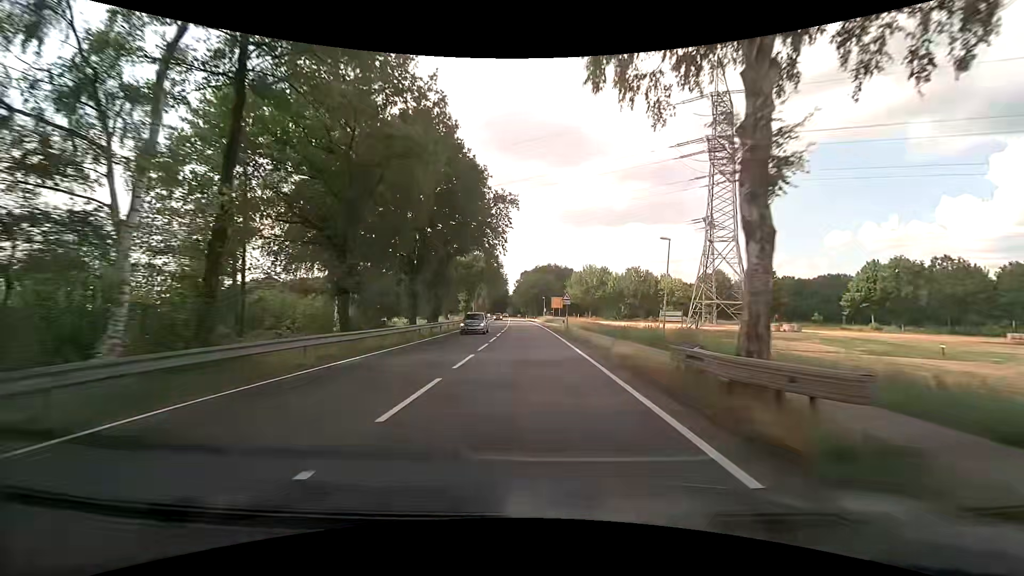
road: primary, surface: asphalt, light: Day
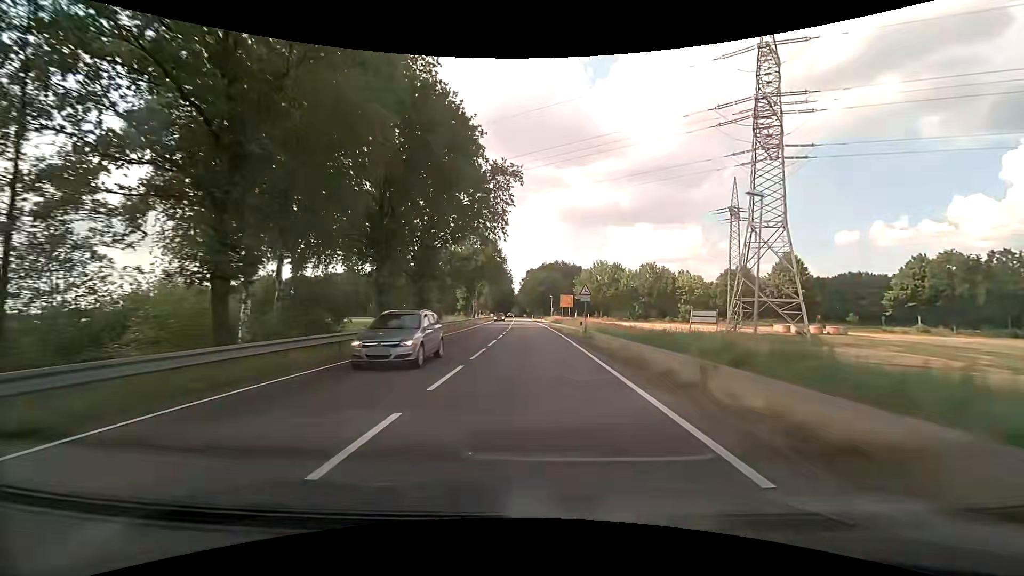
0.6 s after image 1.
(0.0, +9.9) m; 0°
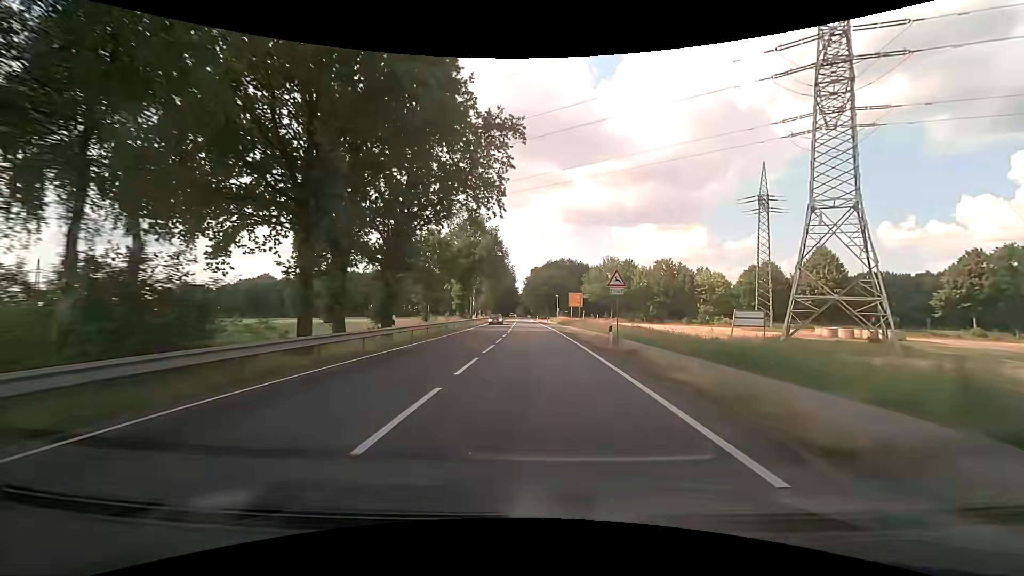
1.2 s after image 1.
(-0.1, +10.1) m; -1°
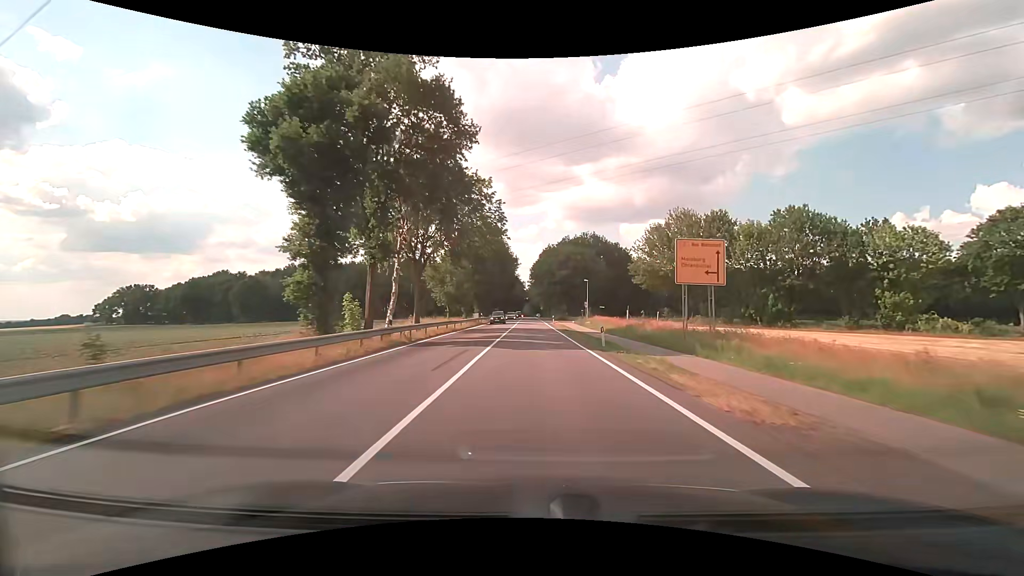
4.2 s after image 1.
(-0.5, +52.8) m; -1°
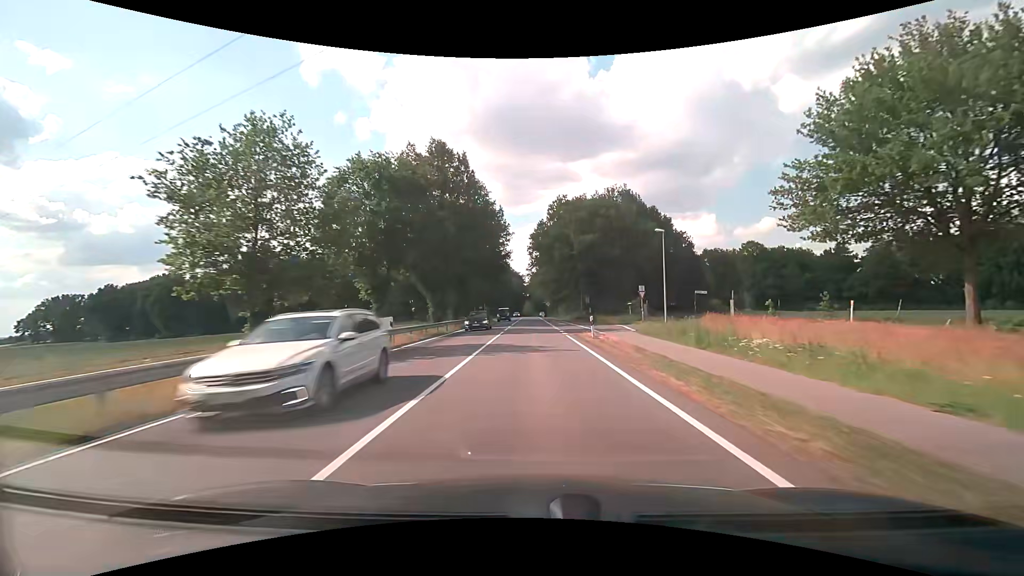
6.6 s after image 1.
(-0.1, +43.4) m; 0°
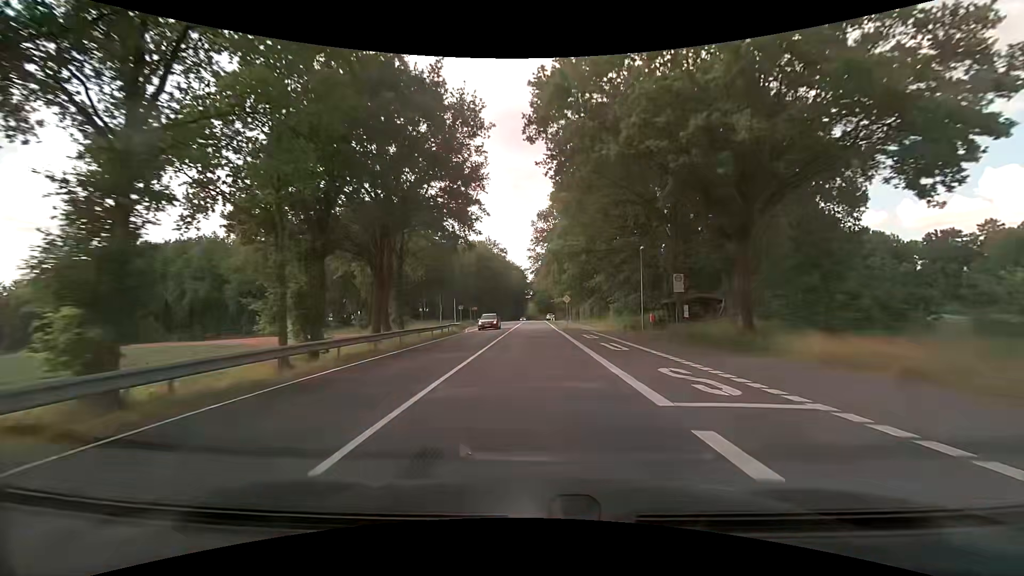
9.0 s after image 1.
(-0.1, +42.6) m; -1°
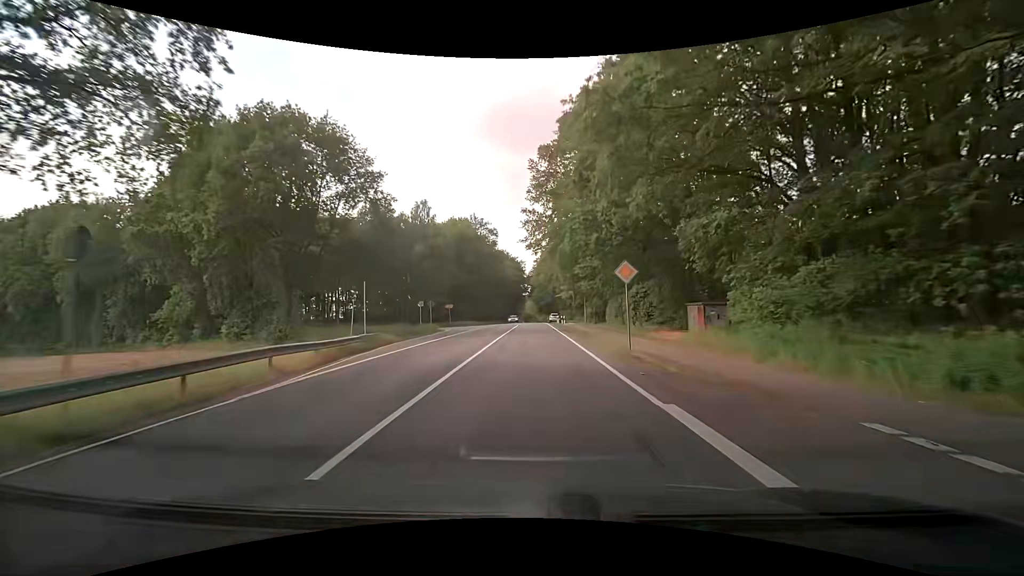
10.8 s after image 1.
(+0.1, +31.2) m; 0°
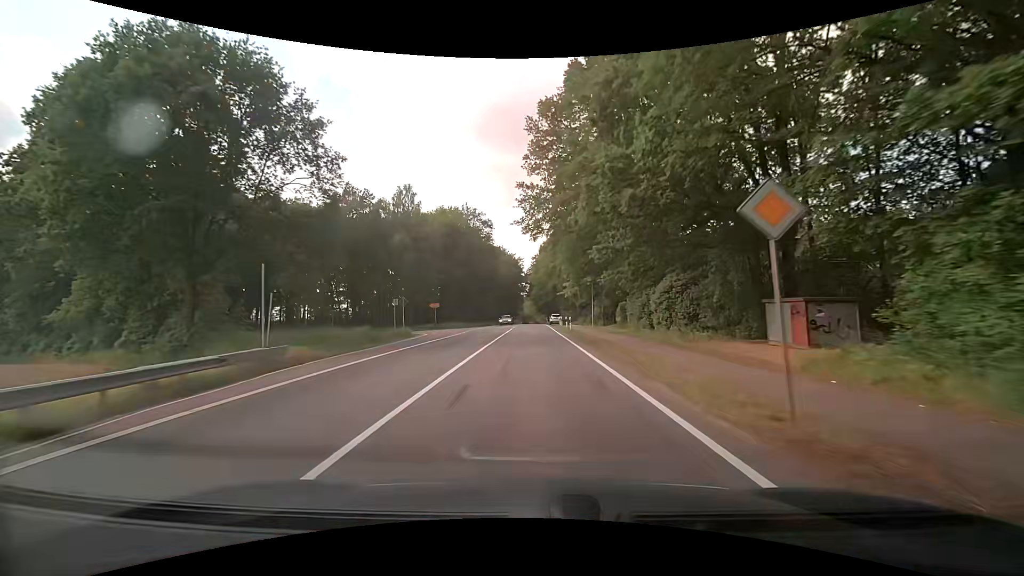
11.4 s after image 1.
(0.0, +10.4) m; 0°
(0, +10) (0, +20) (0, +30) (0, +40) (0, +50) (0, +60) (0, +70) (0, +80) (0, +90) (0, +100) m
